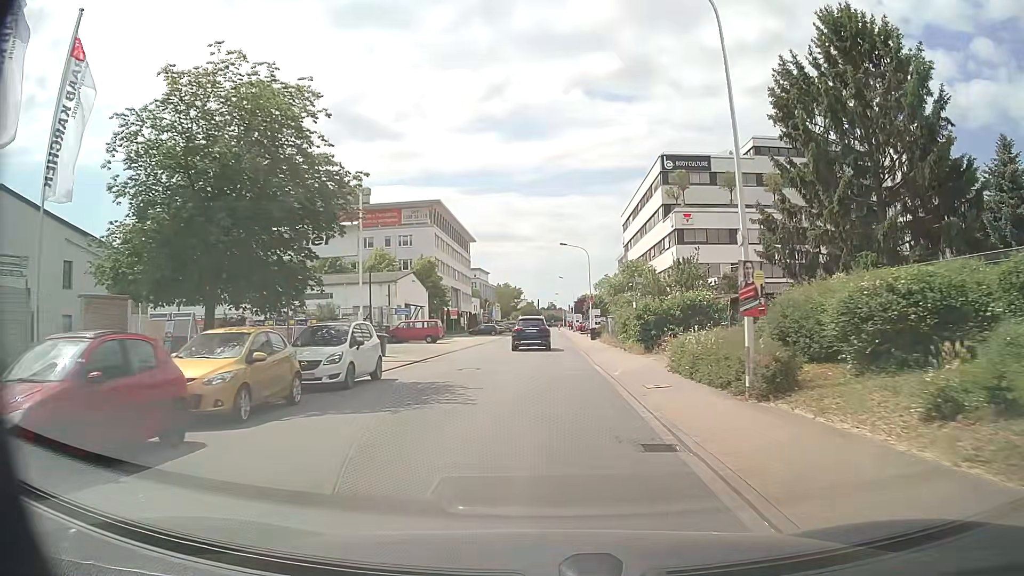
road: tertiary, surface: asphalt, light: Day
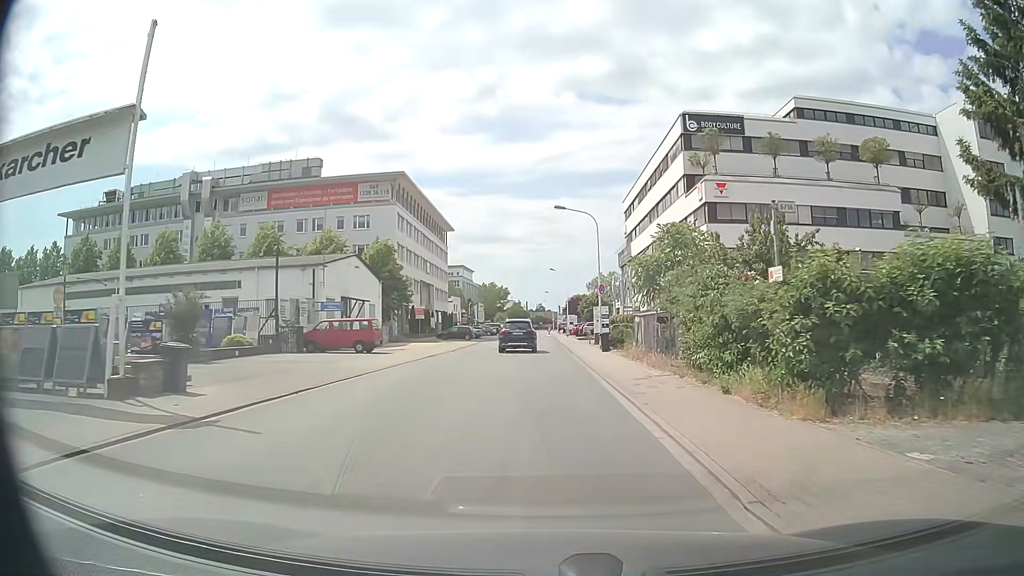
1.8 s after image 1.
(+0.2, +18.2) m; +1°
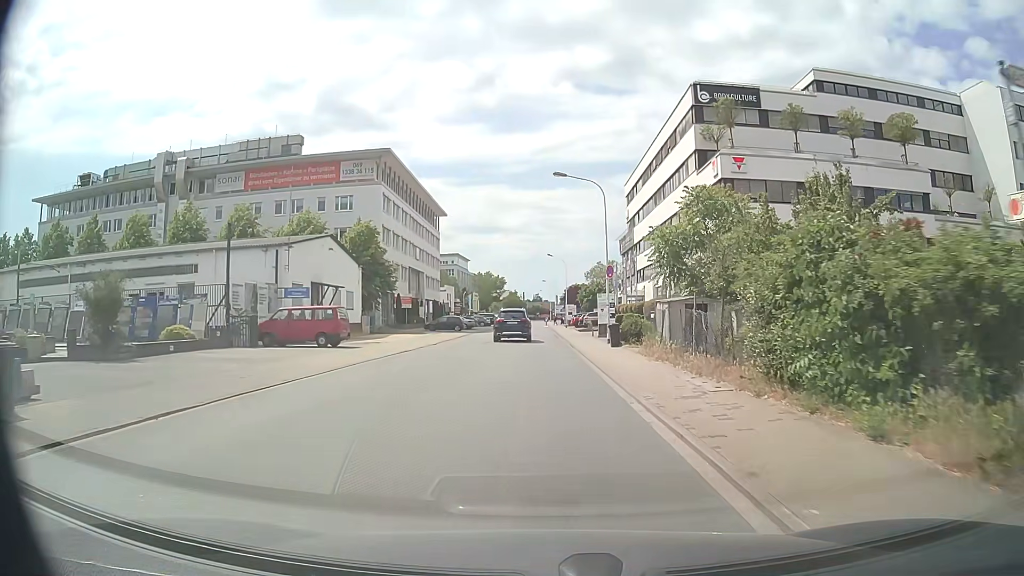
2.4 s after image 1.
(0.0, +5.9) m; 0°
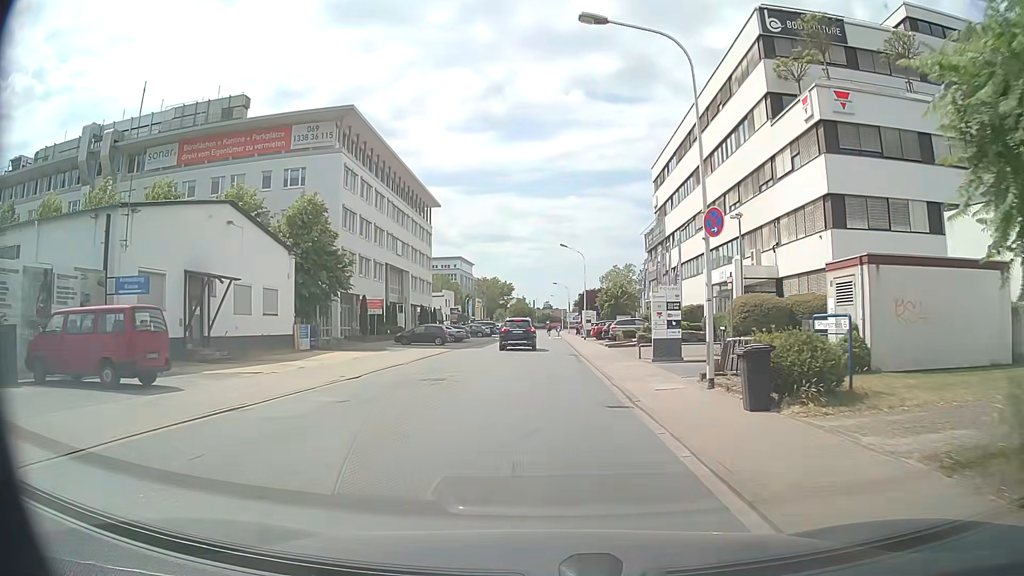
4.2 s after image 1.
(0.0, +17.4) m; 0°
